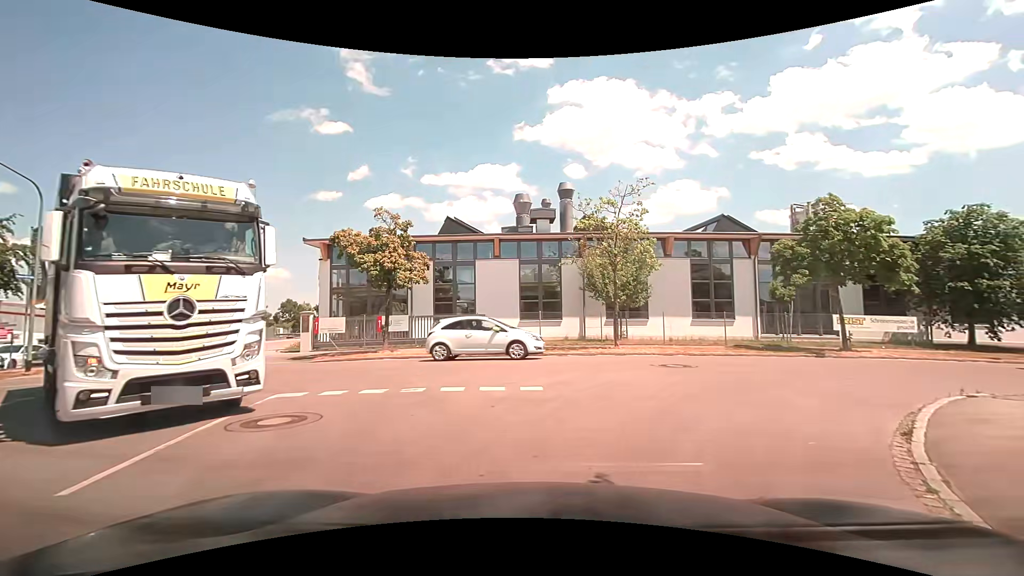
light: Day
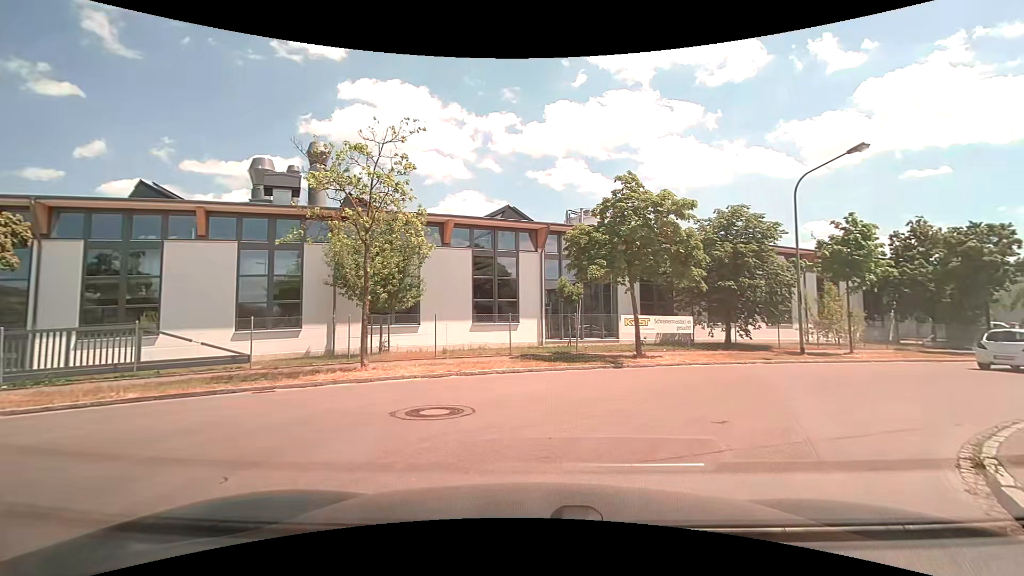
(+1.4, +6.8) m; +23°
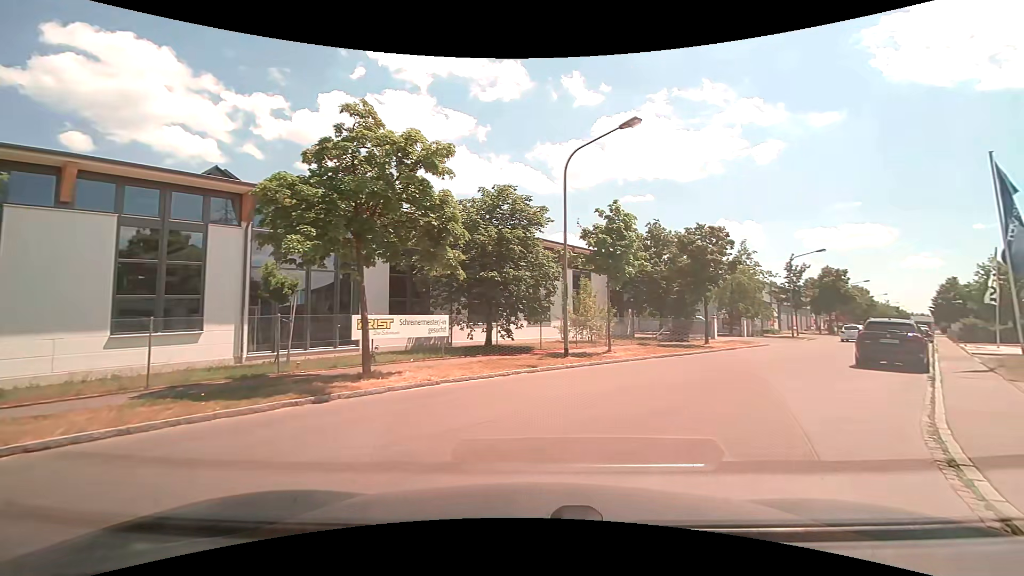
(+1.5, +6.0) m; +27°
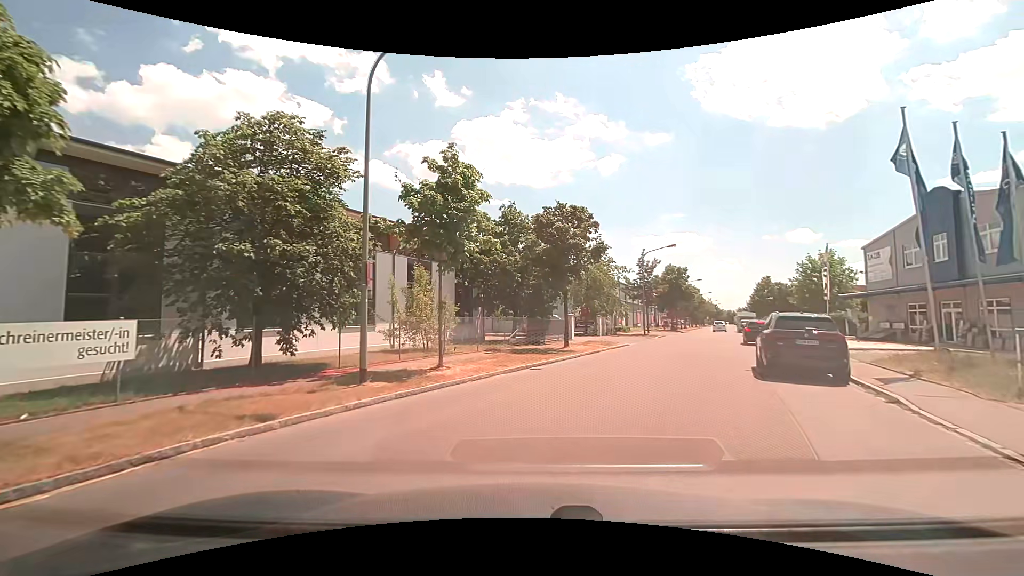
(+1.2, +7.2) m; +15°
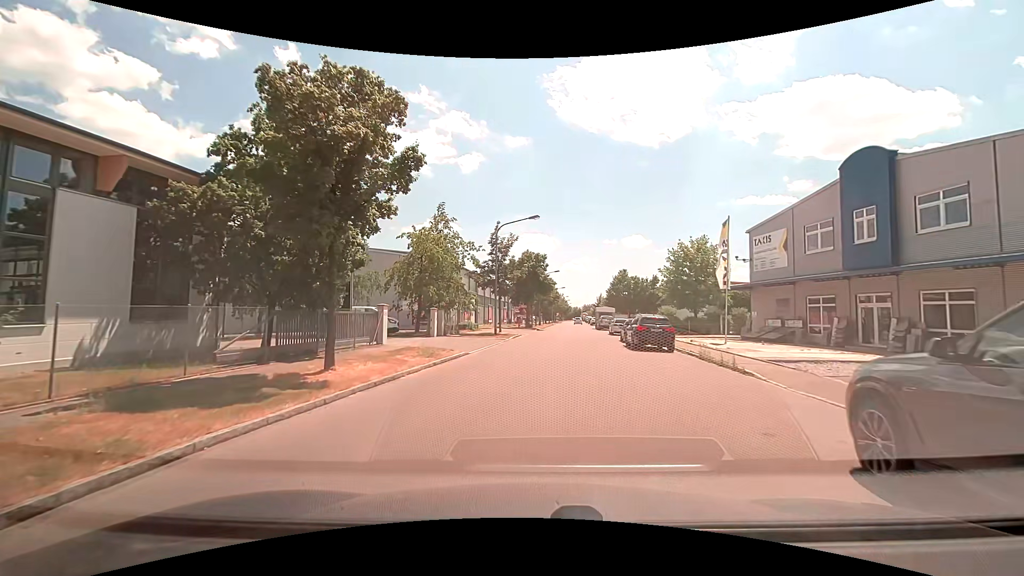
(+2.5, +13.3) m; +16°
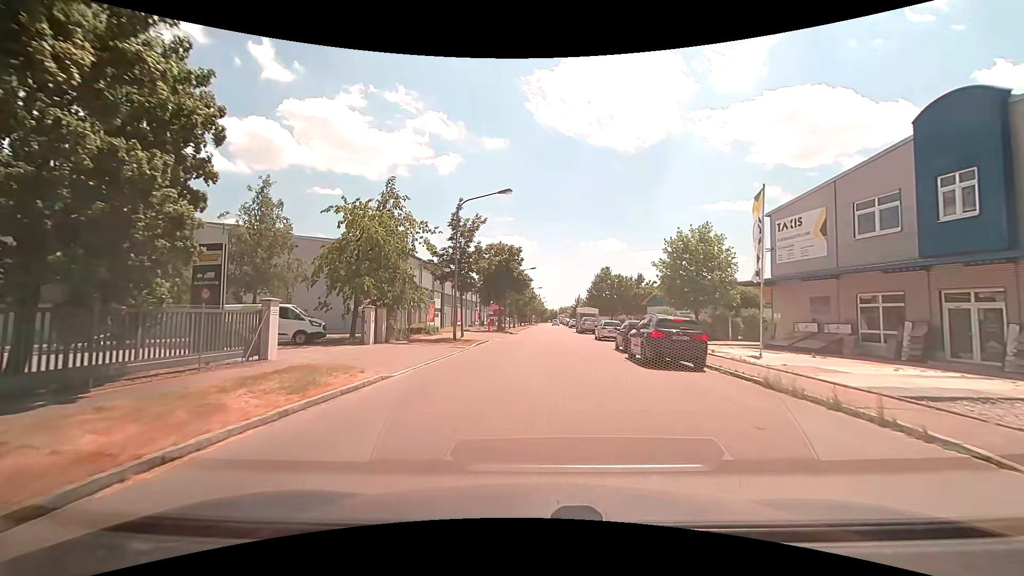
(+0.4, +7.8) m; +4°
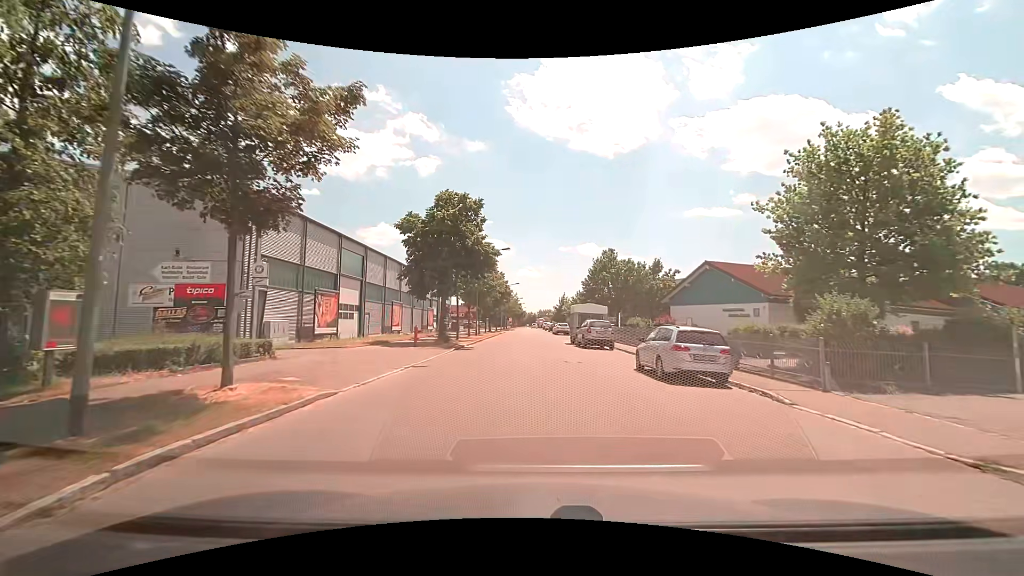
(+0.3, +22.1) m; +2°
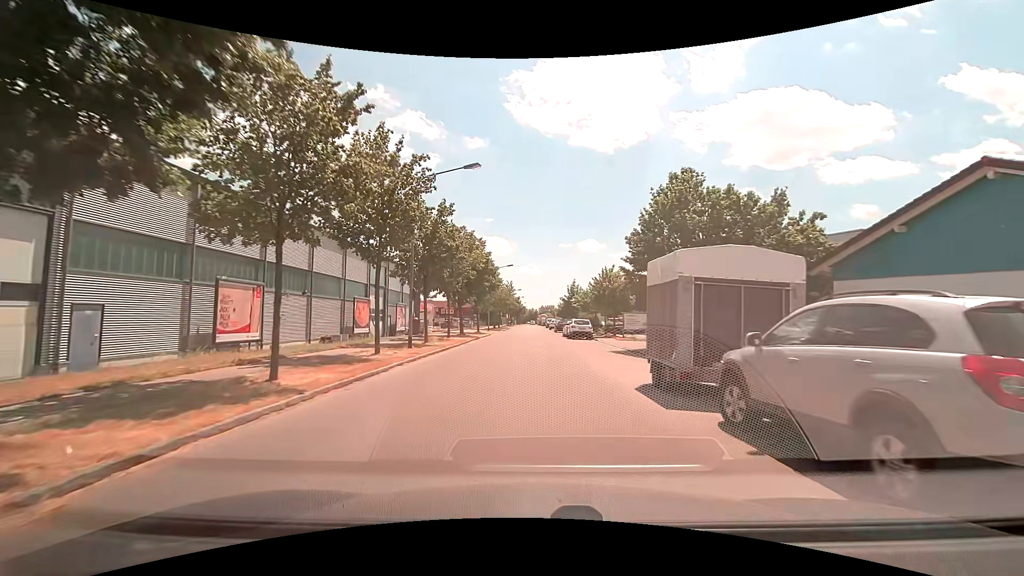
(0.0, +25.8) m; 0°
(0, +10) (0, +20) (0, +30) (0, +40) (0, +50) (0, +60) (0, +70) (0, +80) (0, +90) (0, +100) m
